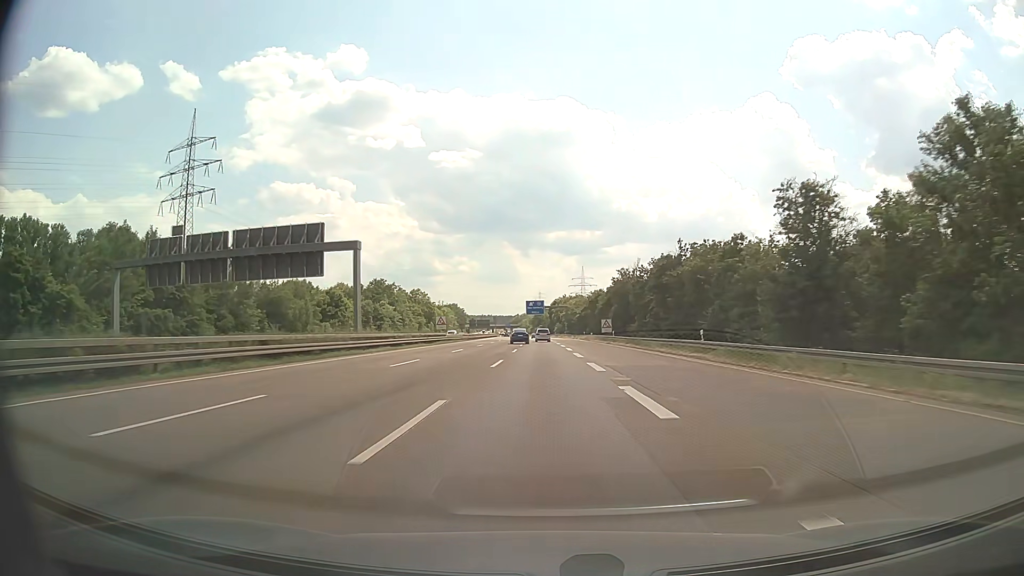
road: motorway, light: Day
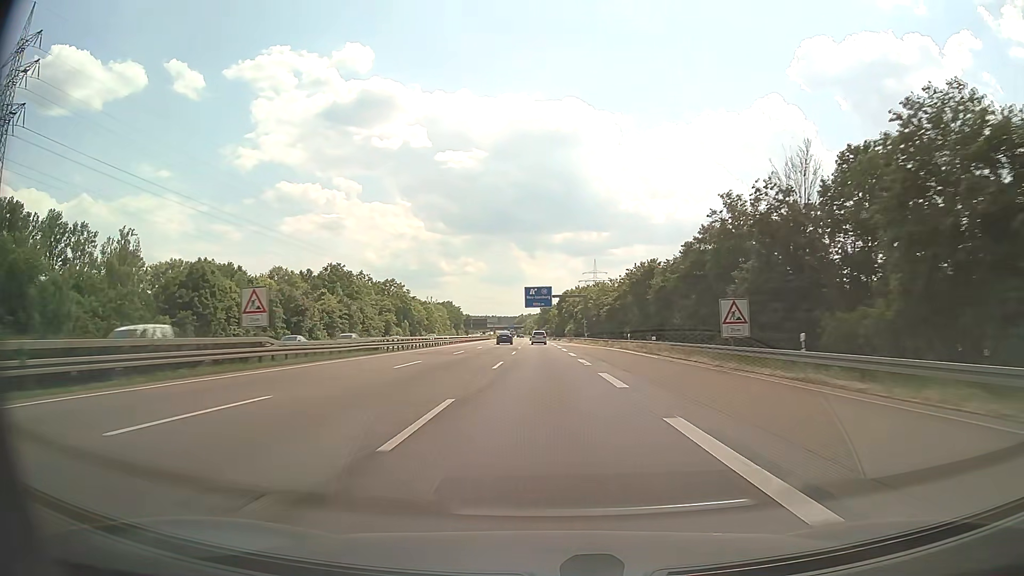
(-0.3, +53.6) m; -1°
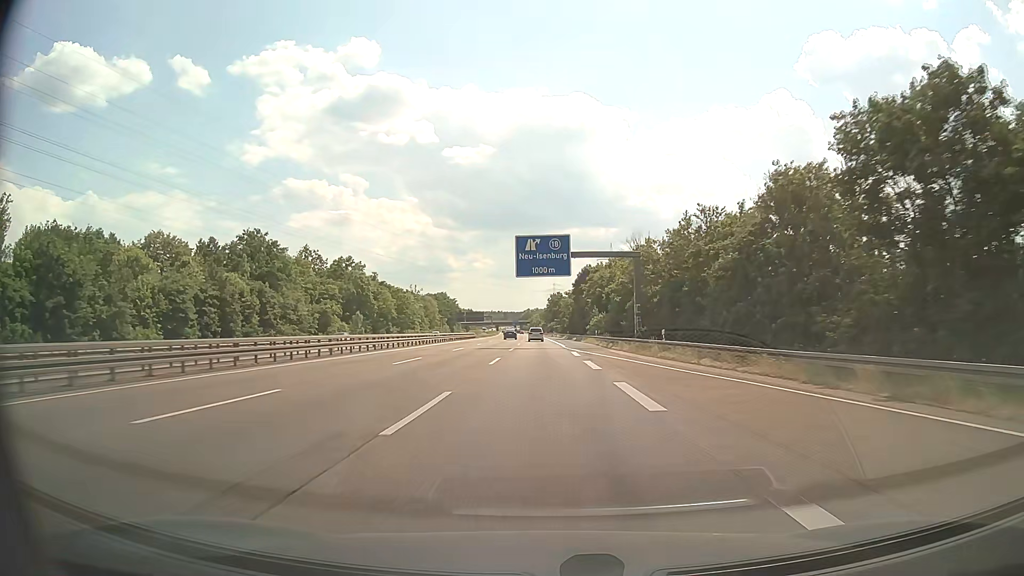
(-0.2, +53.7) m; -1°
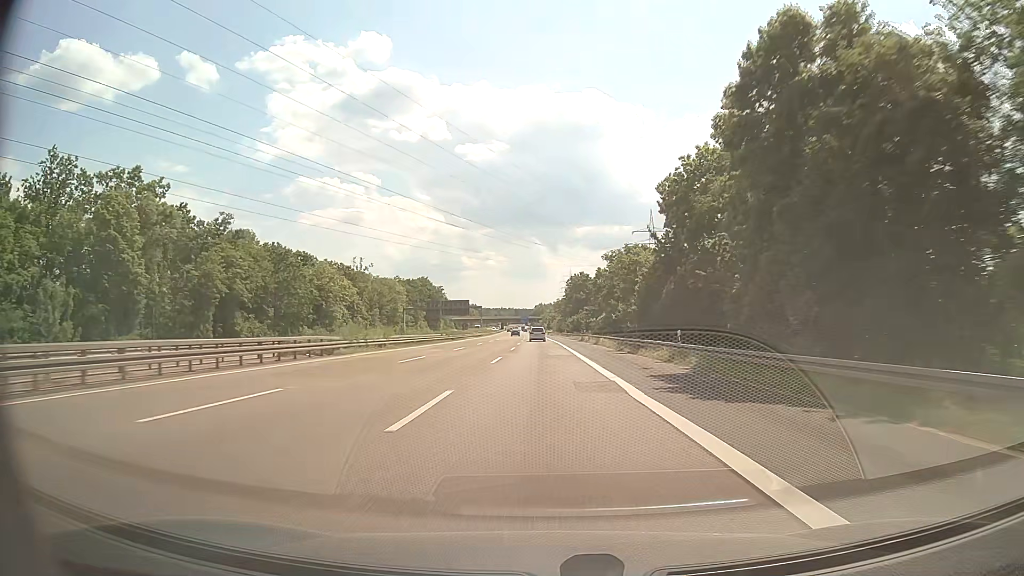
(-0.9, +90.1) m; -1°
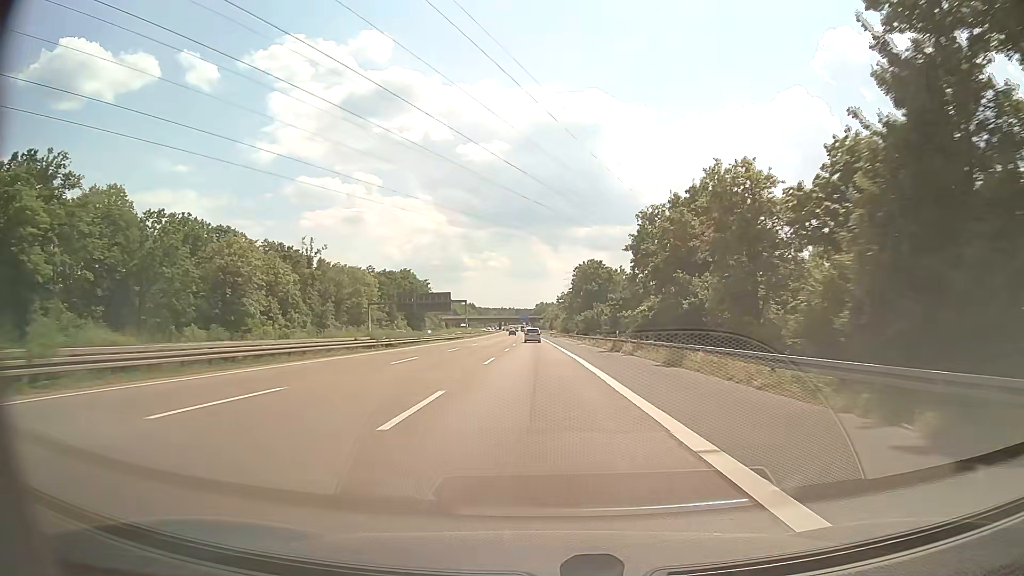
(-0.1, +36.3) m; 0°
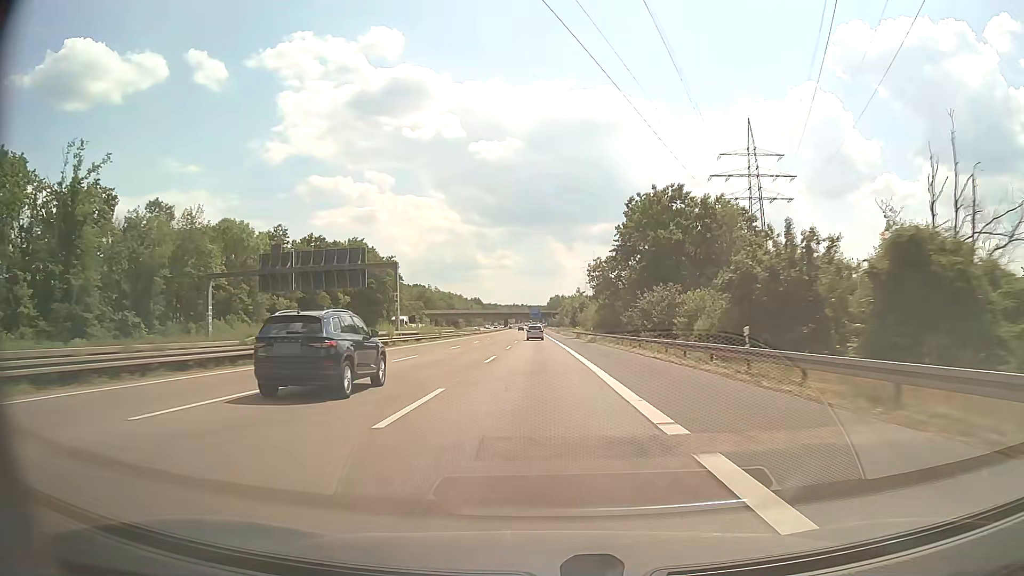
(-1.0, +72.9) m; -1°
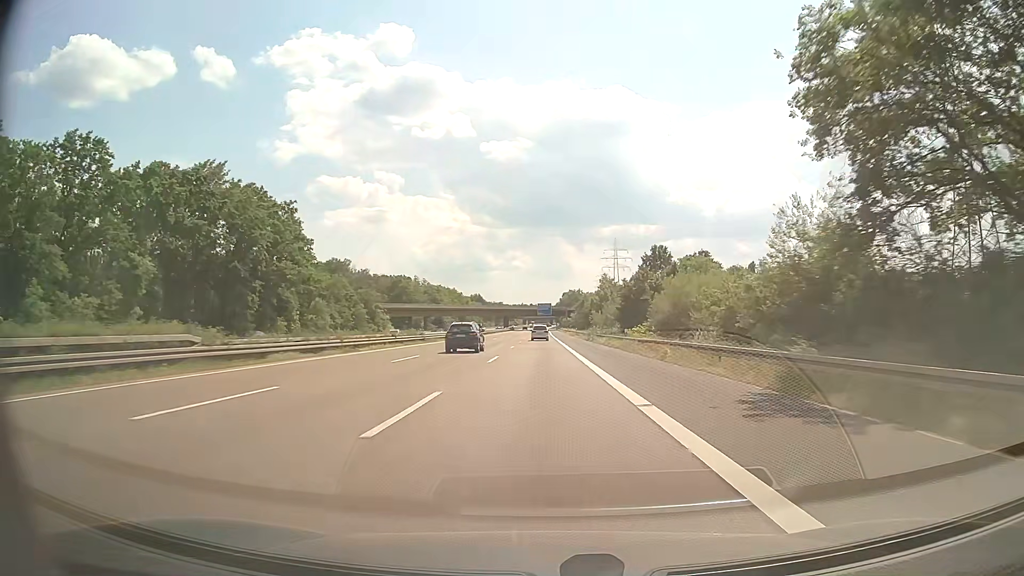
(-0.8, +72.5) m; -1°
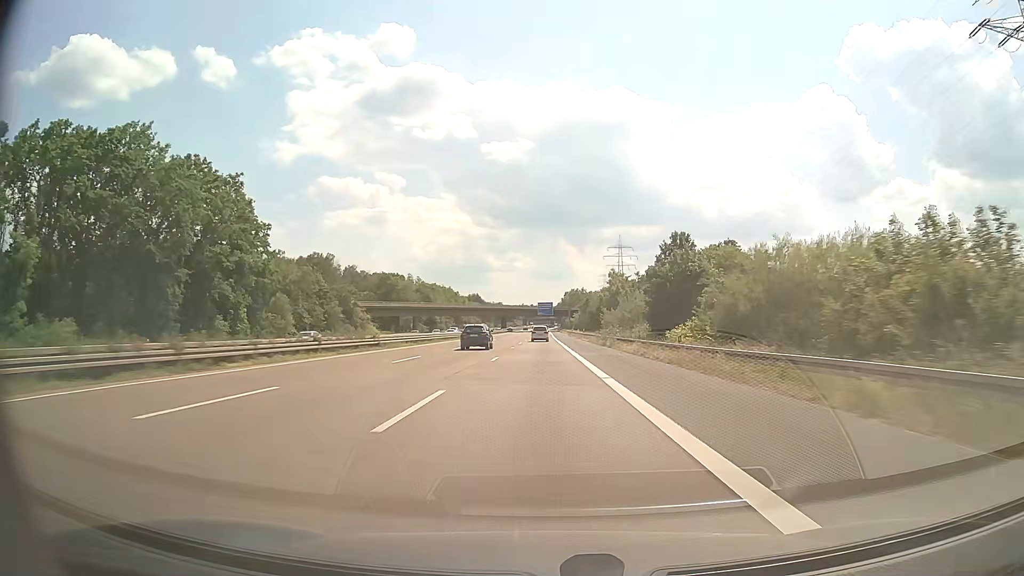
(-0.1, +18.0) m; 0°
(0, +10) (0, +20) (0, +30) (0, +40) (0, +50) (0, +60) (0, +70) (0, +80) (0, +90) (0, +100) m
